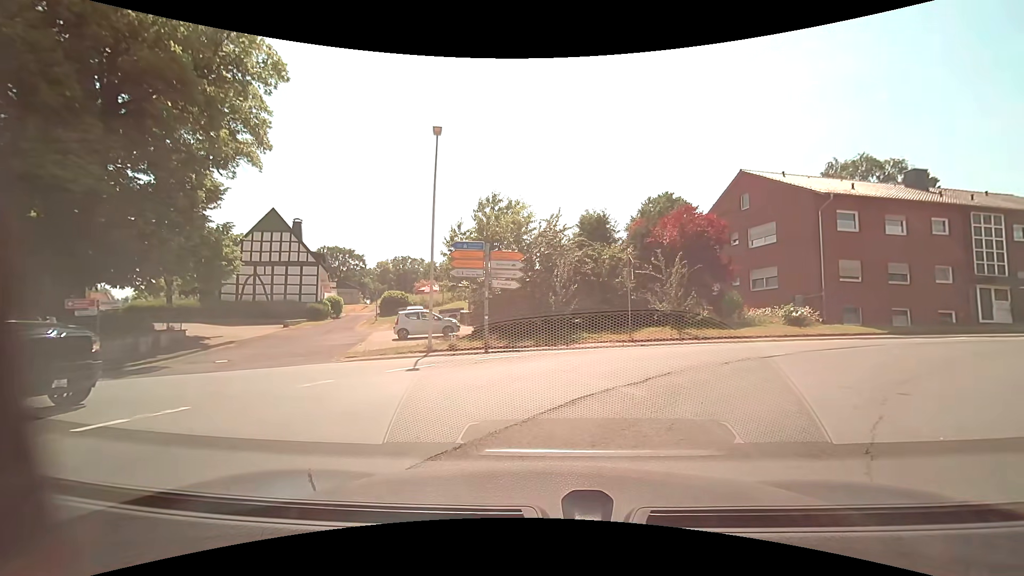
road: primary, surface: asphalt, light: Day
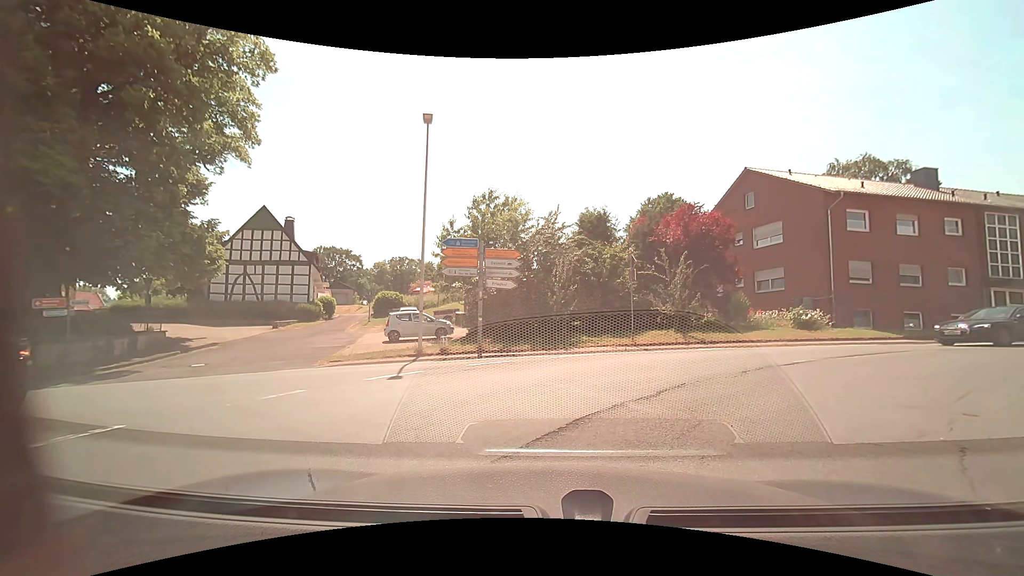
(0.0, +1.1) m; -1°
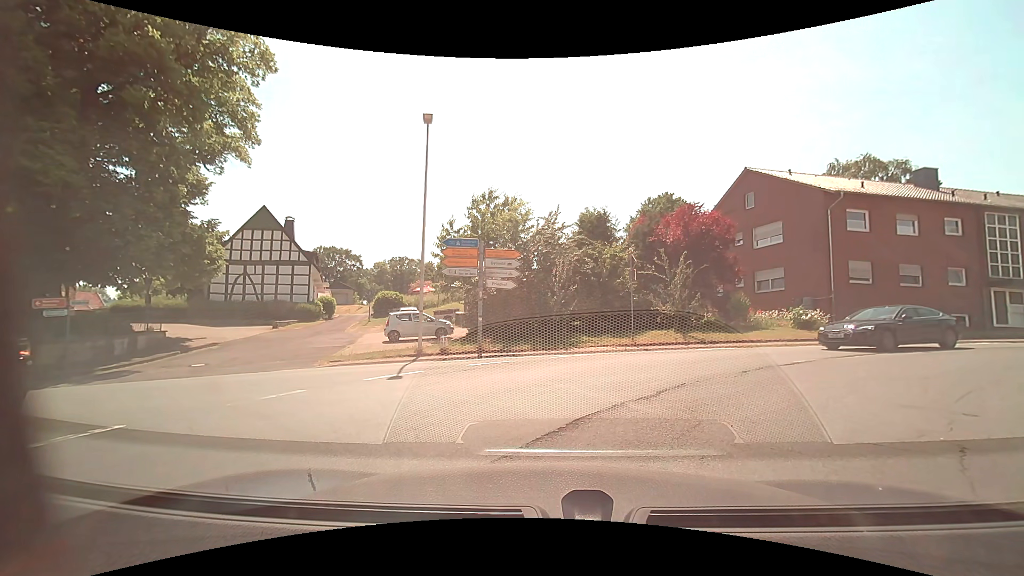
(0.0, 0.0) m; 0°
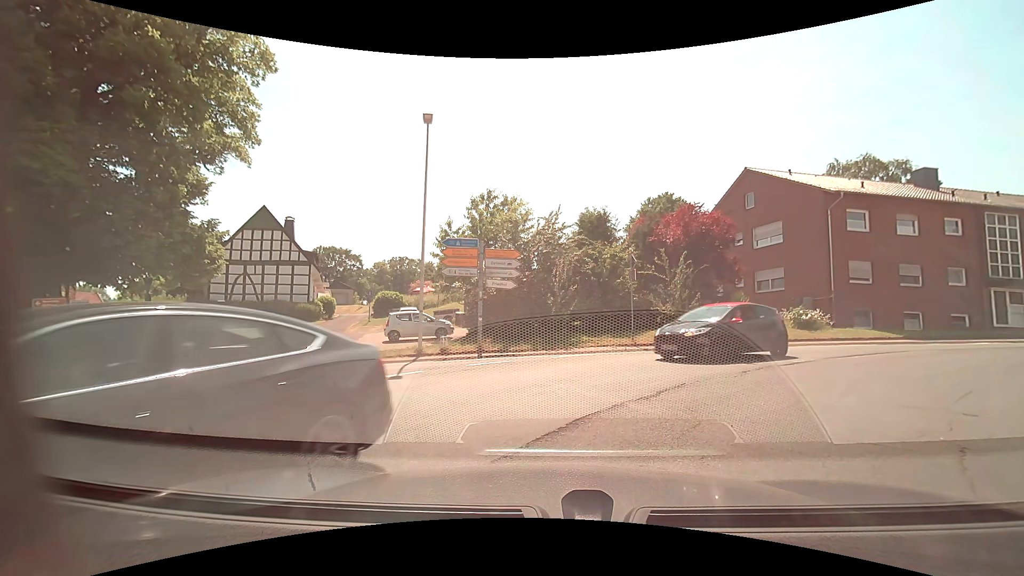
(0.0, 0.0) m; 0°
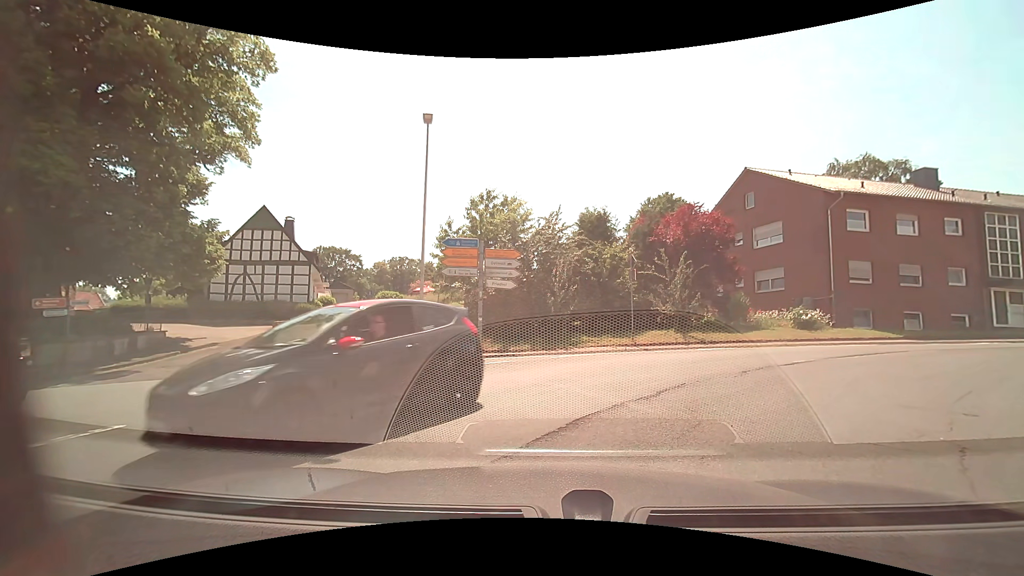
(0.0, 0.0) m; 0°
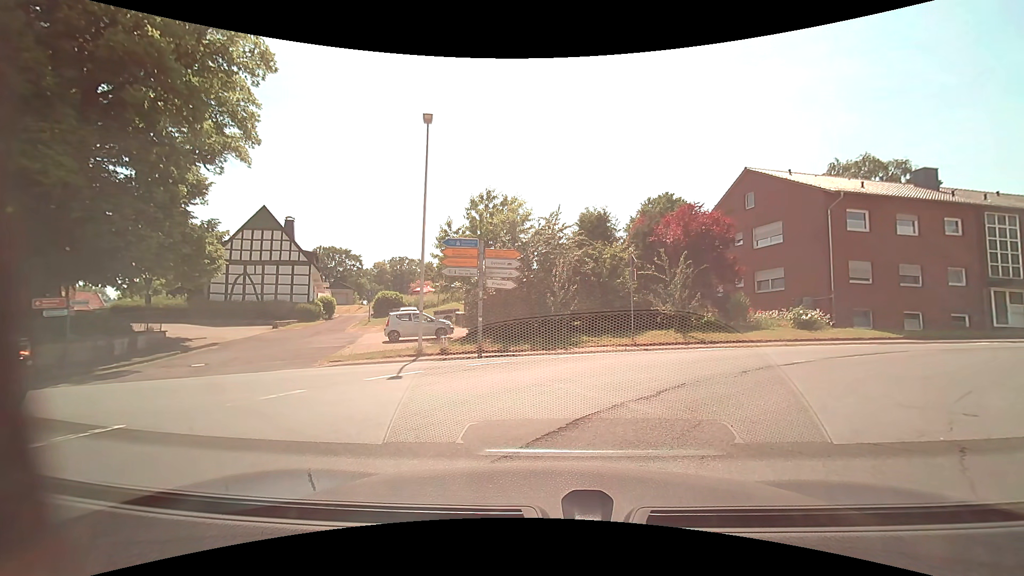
(0.0, 0.0) m; 0°
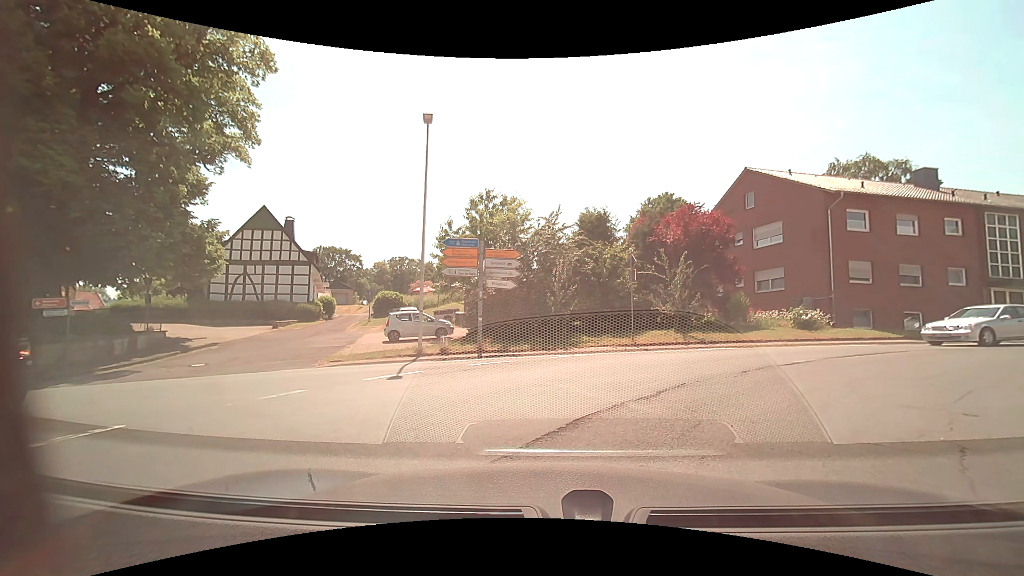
(0.0, 0.0) m; 0°
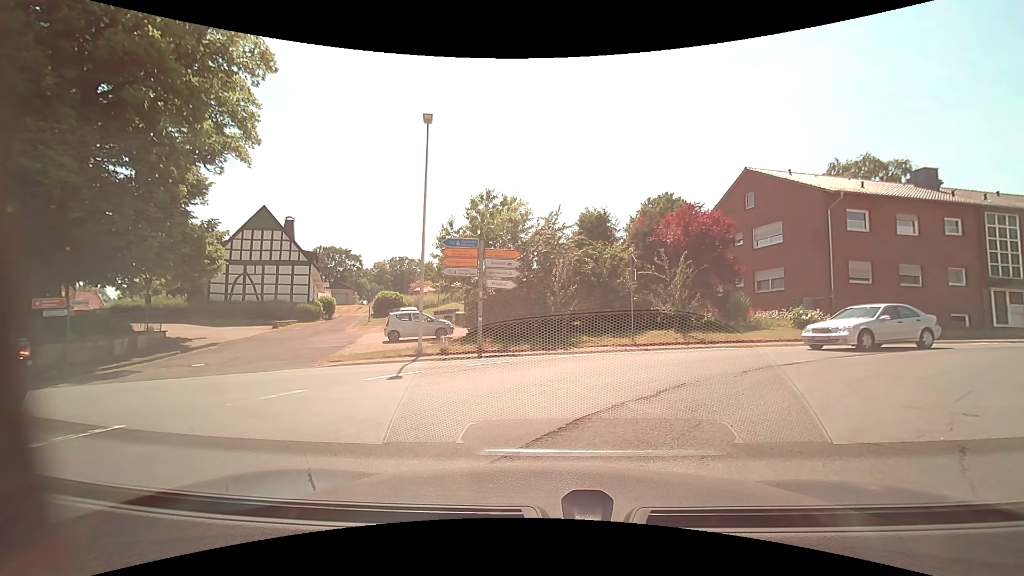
(0.0, 0.0) m; 0°
(0, +10) (-9, +15) (-19, +15) (-28, +14) (-38, +13) (-48, +11) (-58, +11) (-68, +14) (-76, +19) (-80, +29) m
